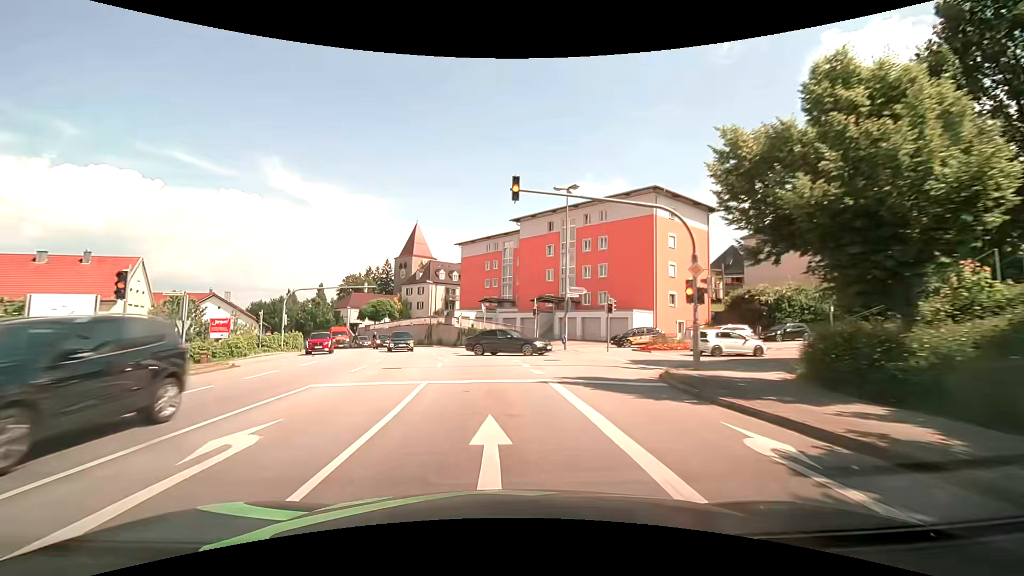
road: tertiary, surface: asphalt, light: Day
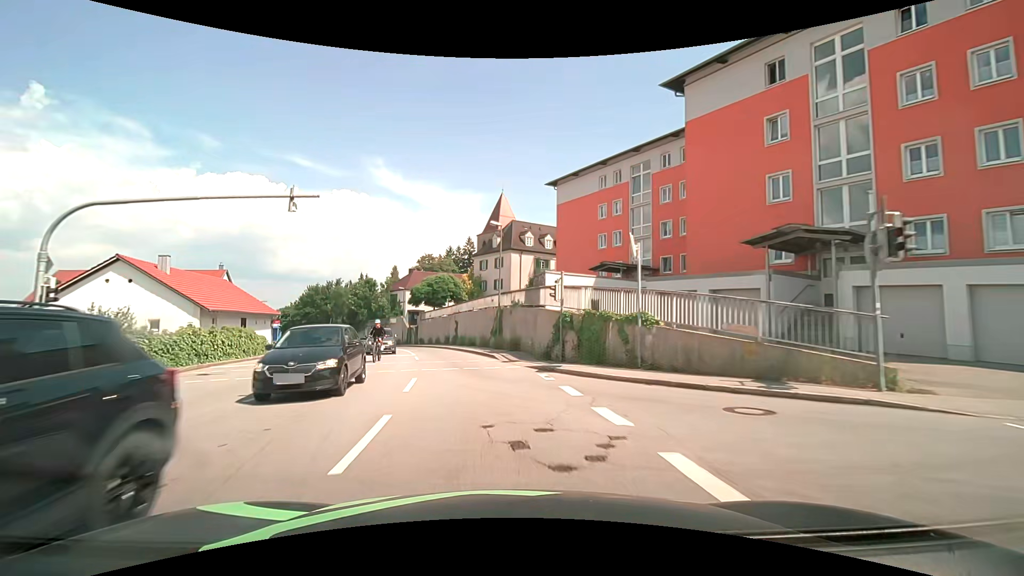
(-2.8, +31.7) m; -10°
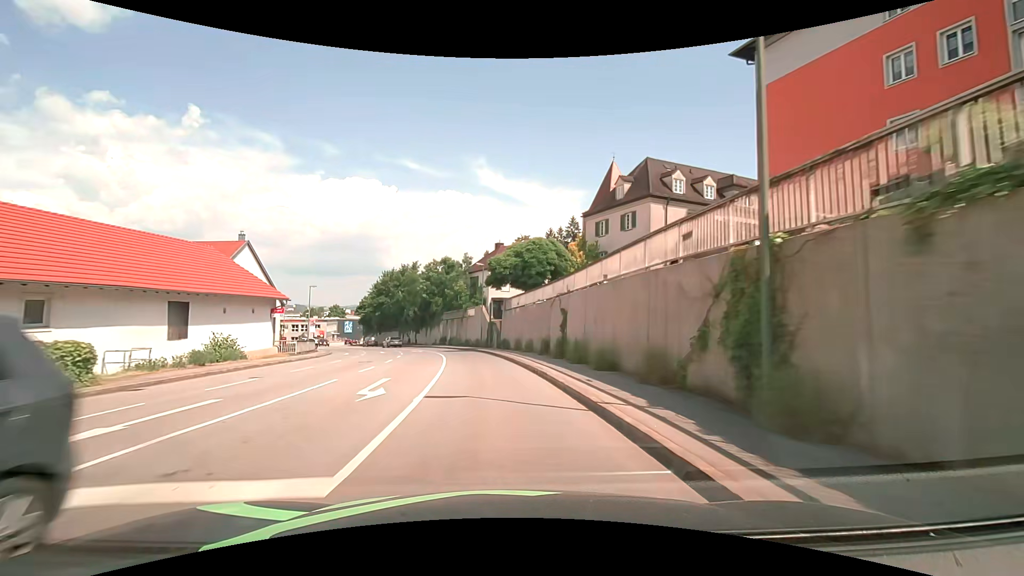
(-2.5, +23.8) m; -11°
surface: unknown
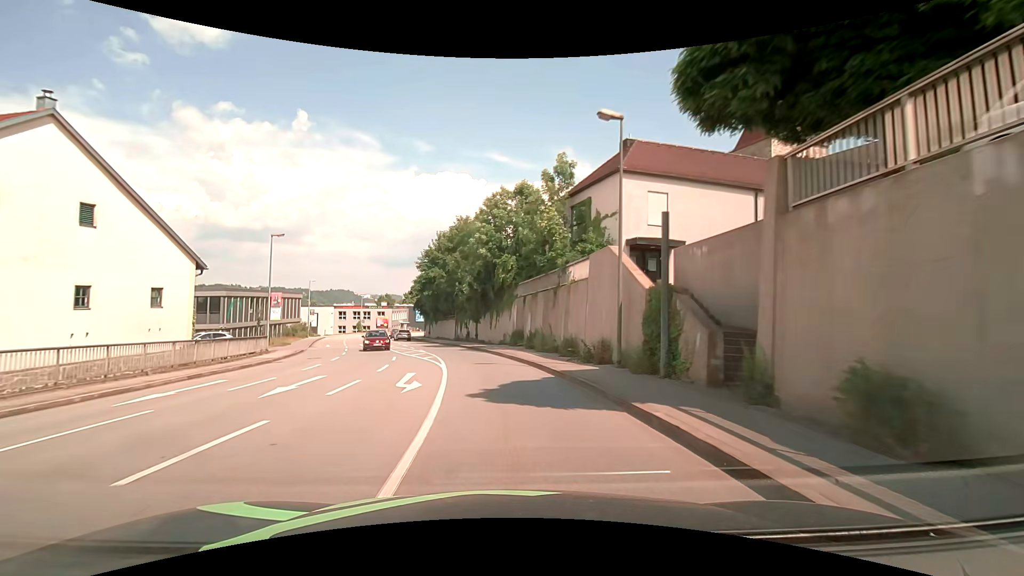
(-3.2, +31.9) m; -11°
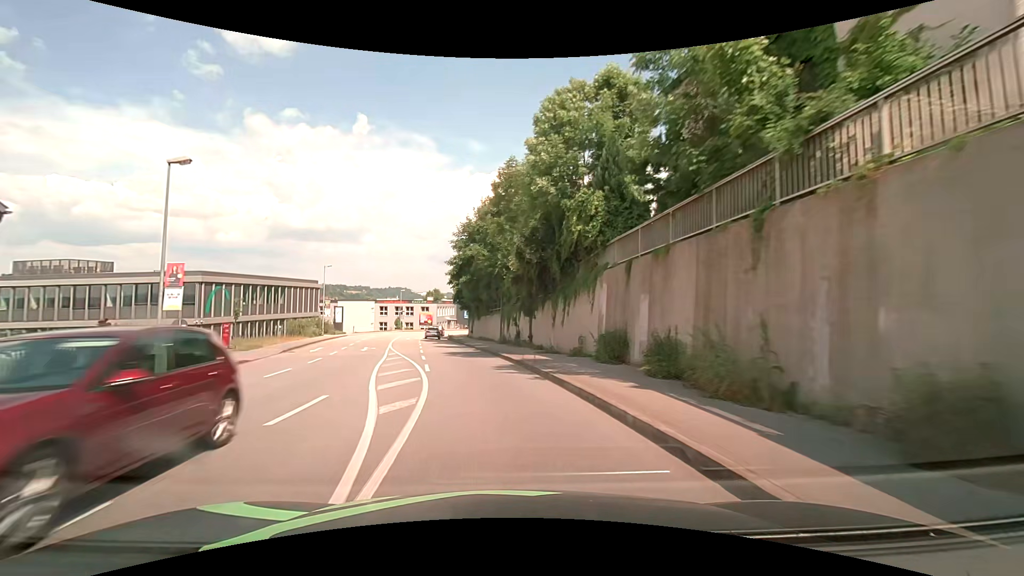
(-0.8, +15.9) m; -6°
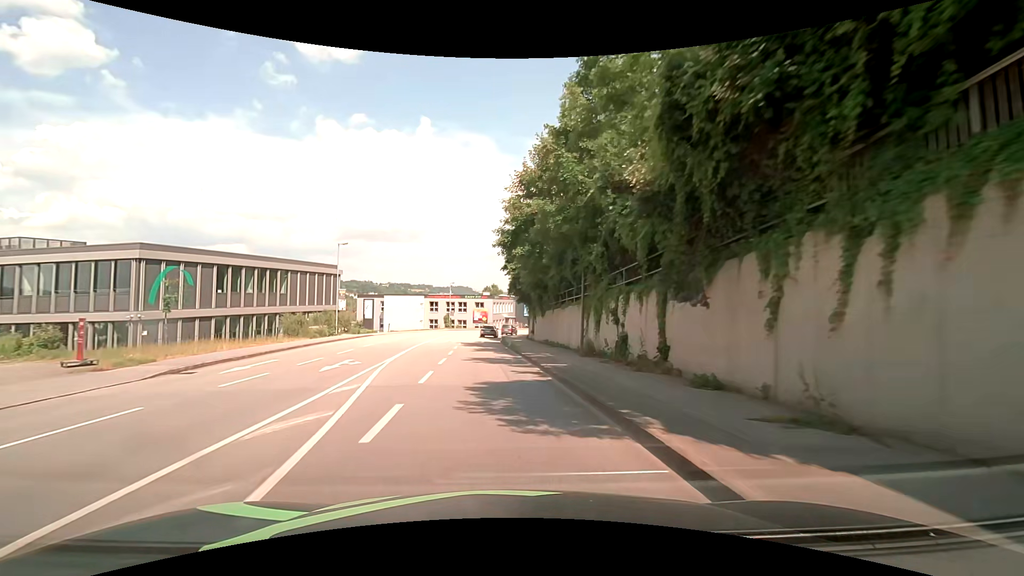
(-1.0, +15.8) m; -6°
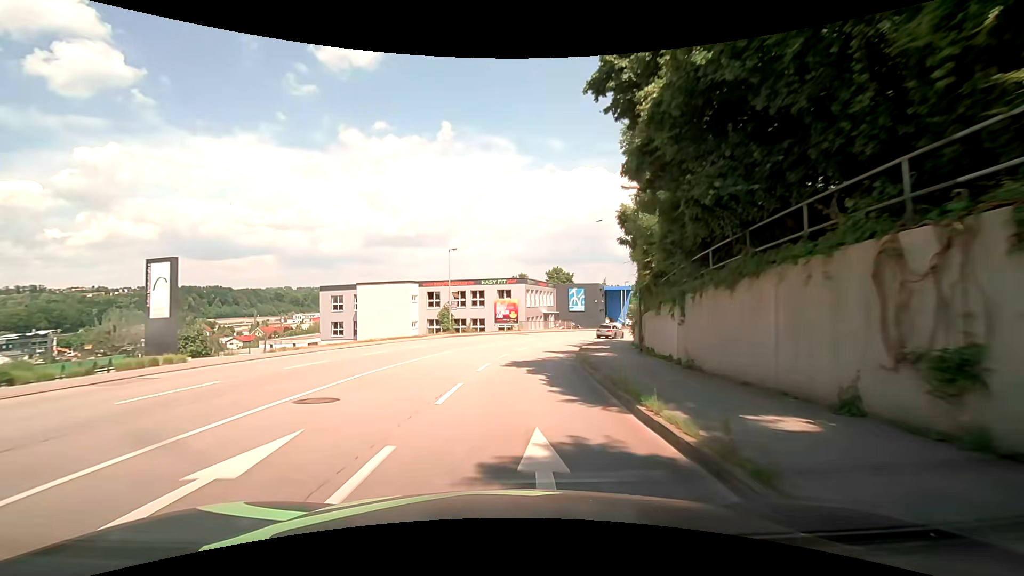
(-2.7, +39.2) m; -4°
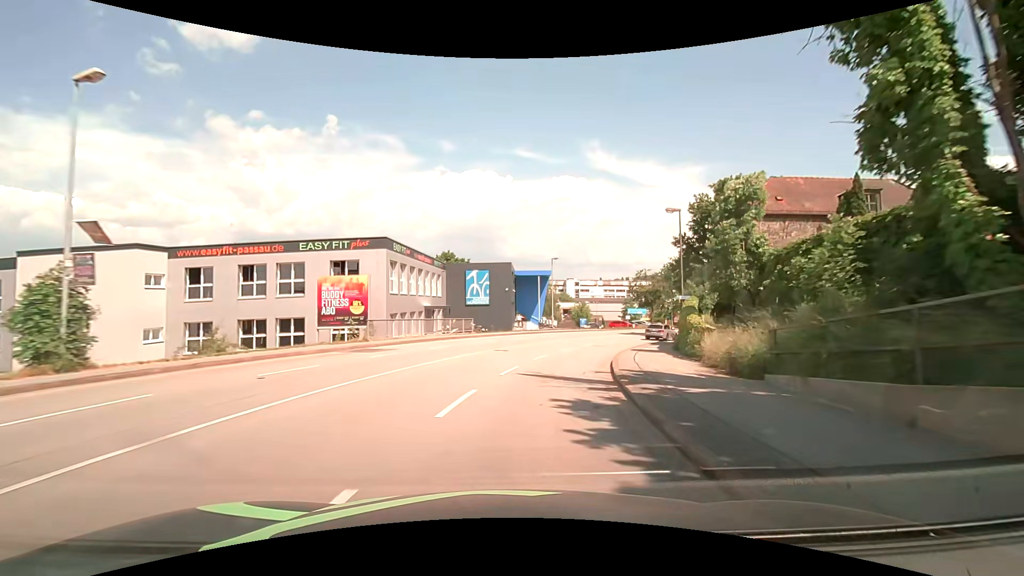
(+2.4, +31.0) m; +12°
(+1, +10) (+2, +20) (+5, +29) (+9, +39) (+14, +47) (+20, +55) (+27, +63) (+34, +70) (+42, +76) (+49, +82) m
